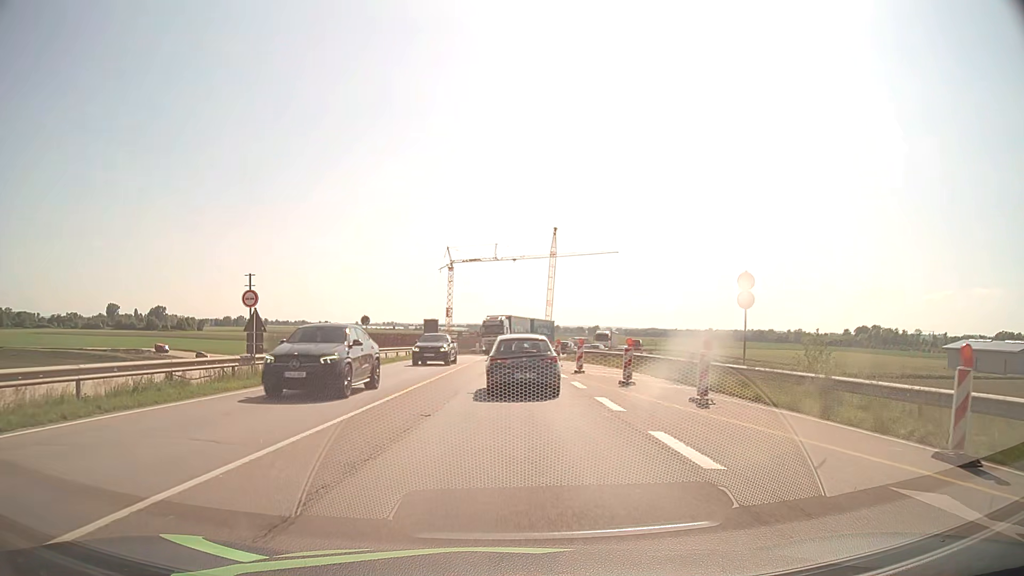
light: Day
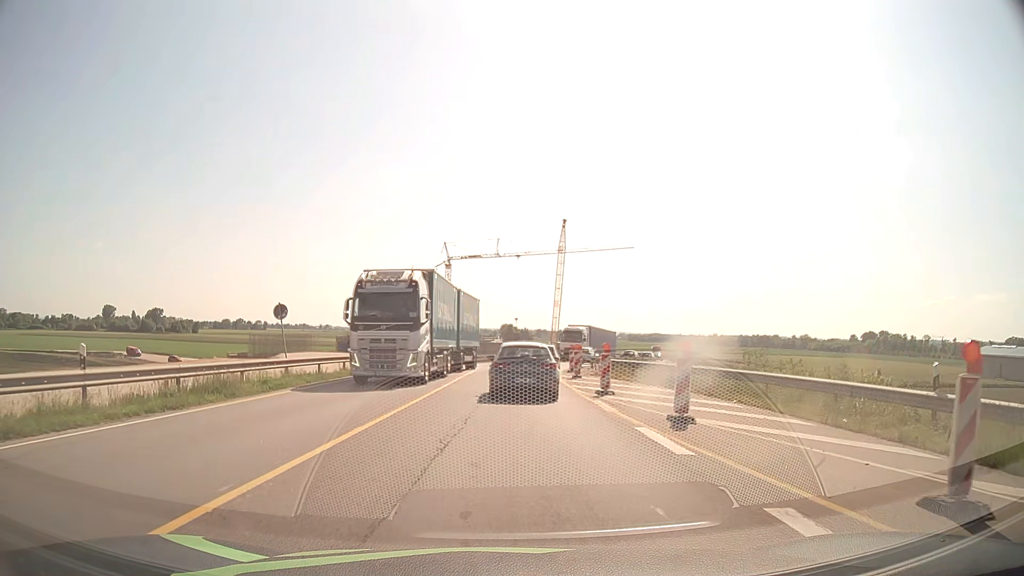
(-0.1, +16.4) m; 0°
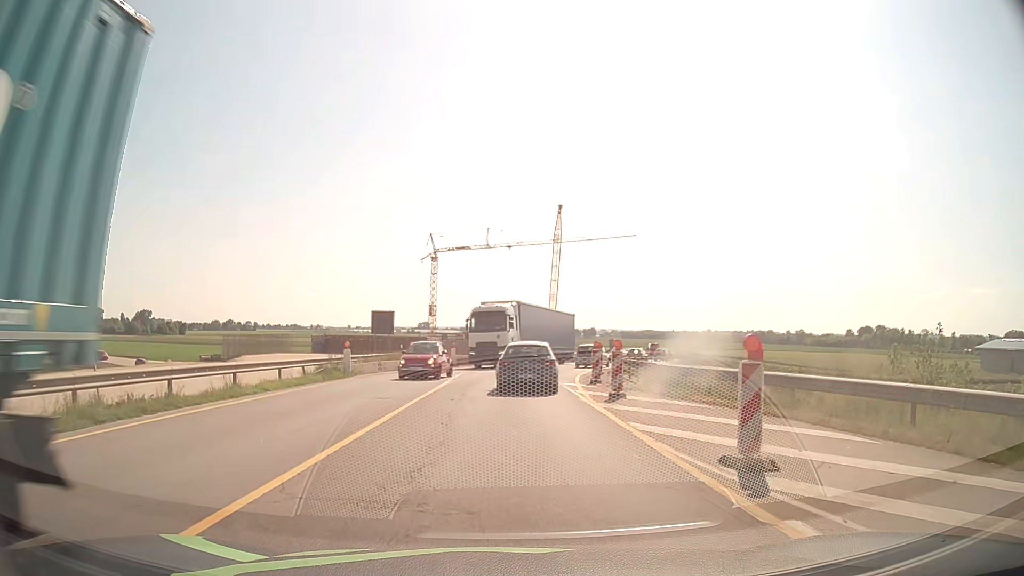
(+0.1, +12.5) m; 0°
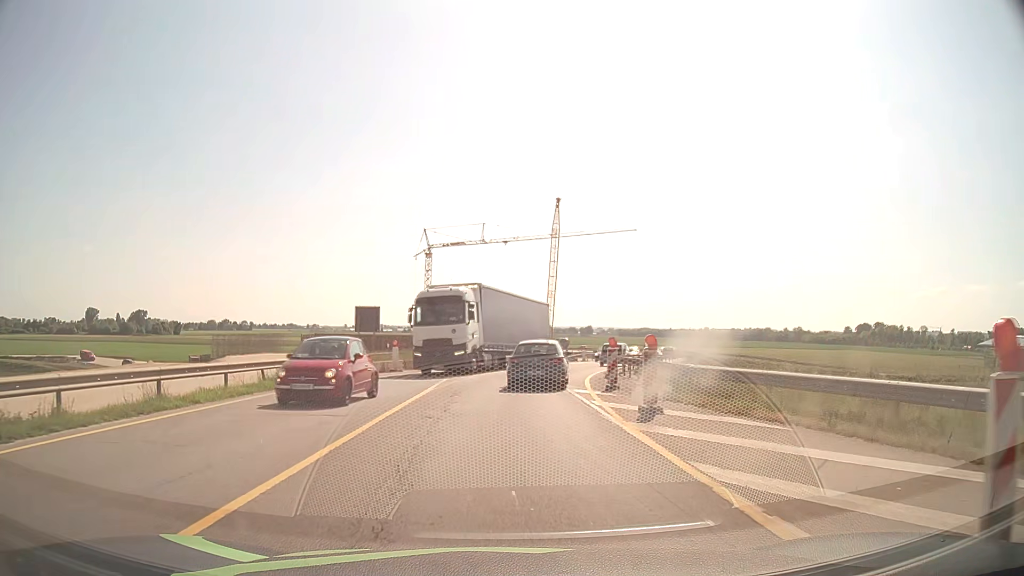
(0.0, +4.5) m; +1°
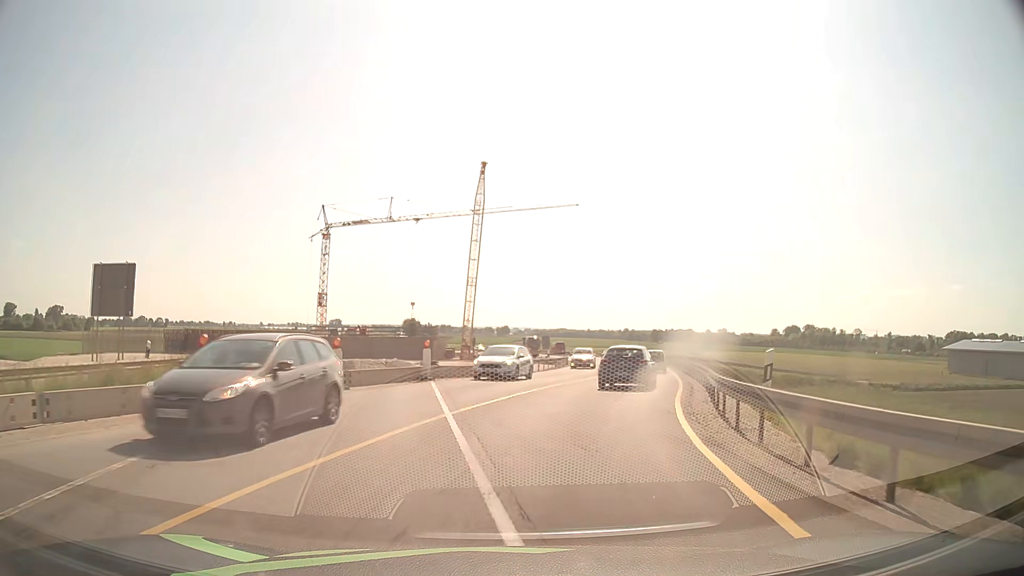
(+0.8, +25.0) m; +7°
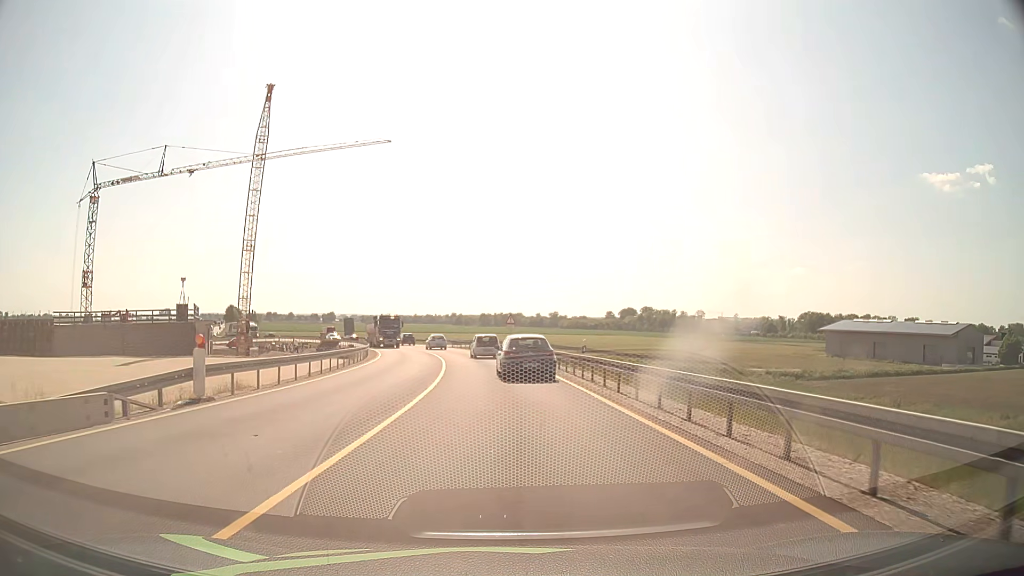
(+4.0, +26.4) m; +15°
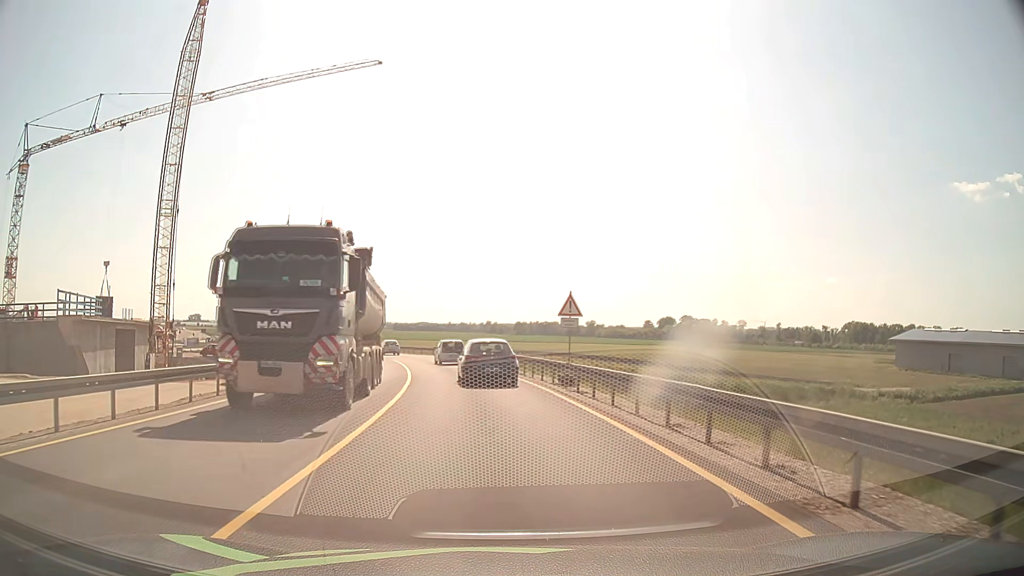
(-0.4, +26.1) m; -3°
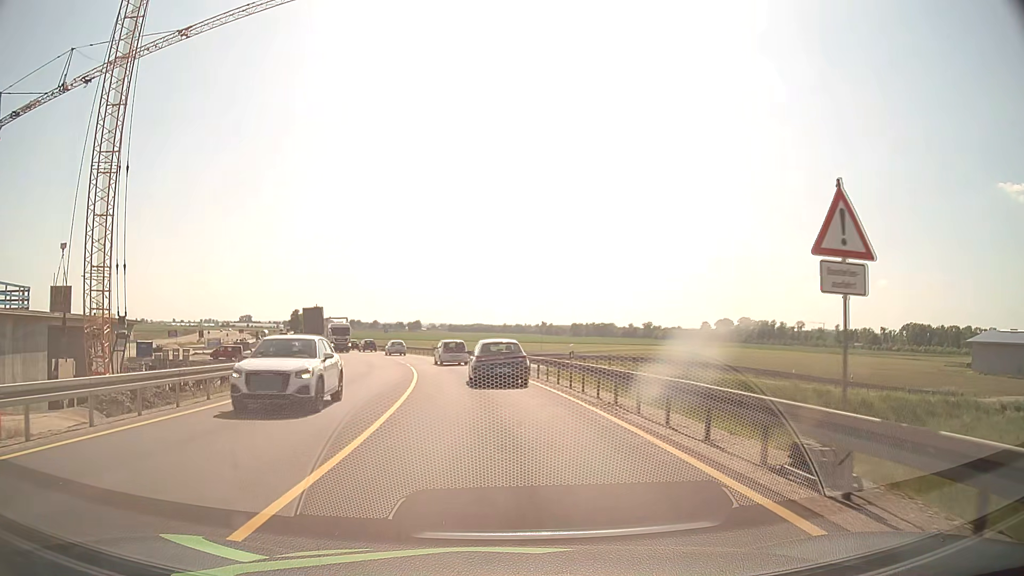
(-0.6, +15.6) m; -5°
(0, +10) (-1, +20) (-2, +30) (-4, +40) (-6, +50) (-9, +59) (-12, +69) (-16, +78) (-20, +87) (-24, +96) m
